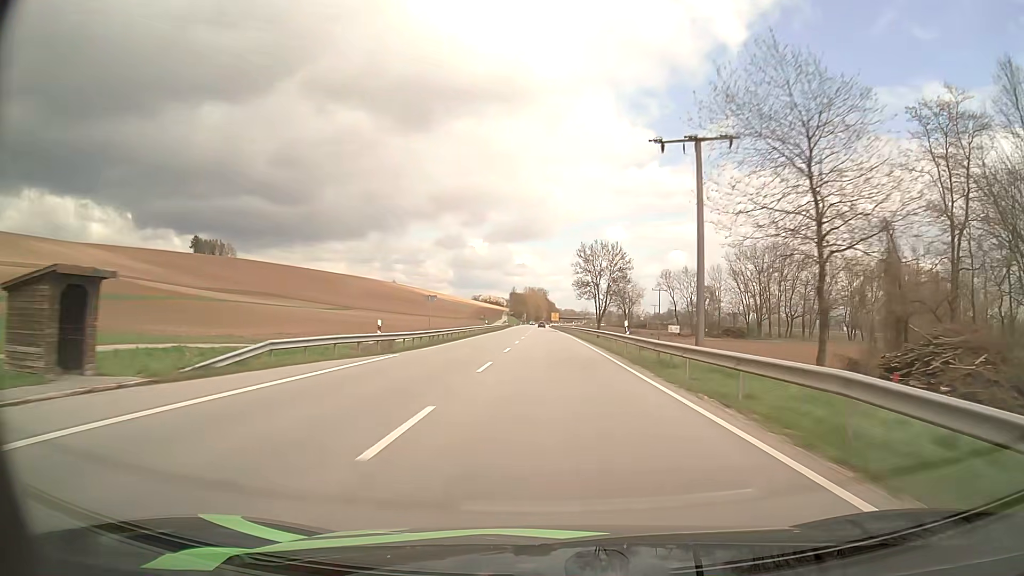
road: primary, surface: asphalt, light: Day
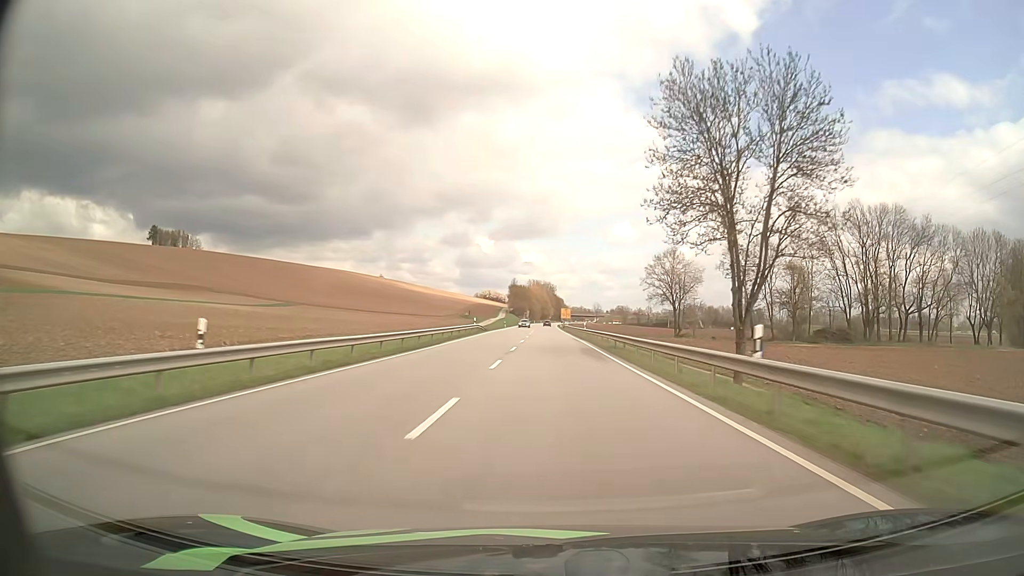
(-0.4, +66.1) m; -1°
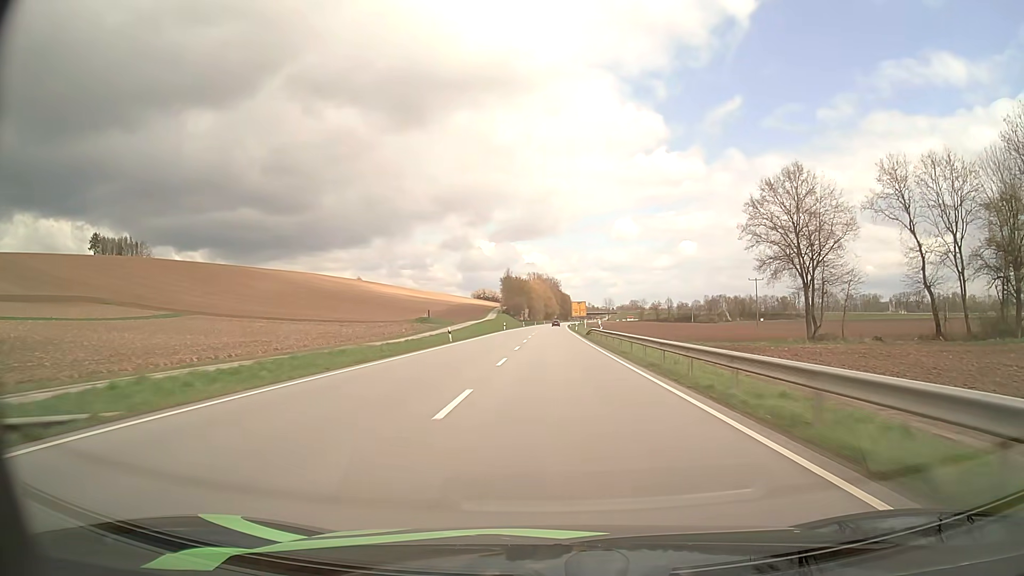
(0.0, +65.8) m; 0°
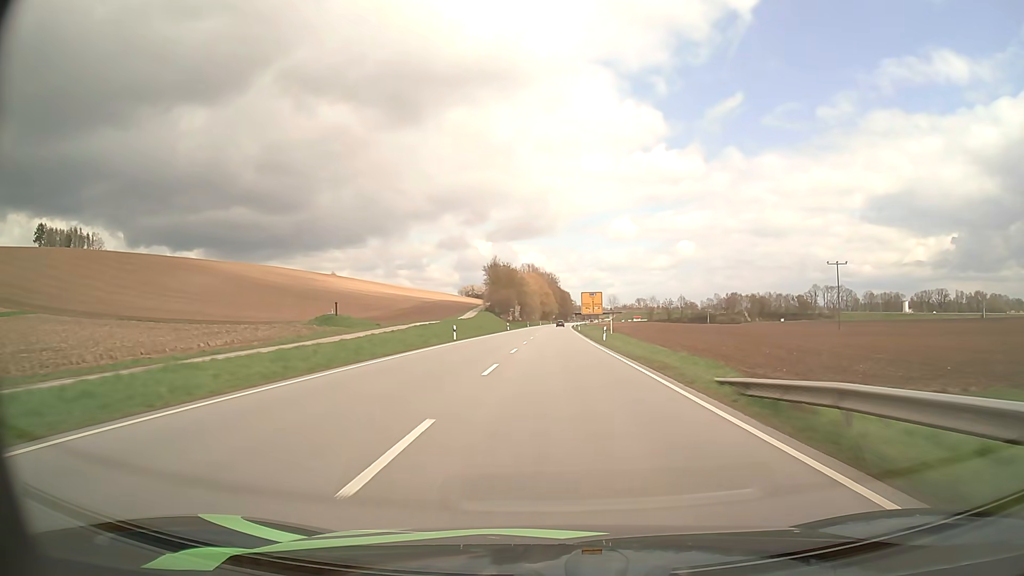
(-0.1, +49.1) m; 0°
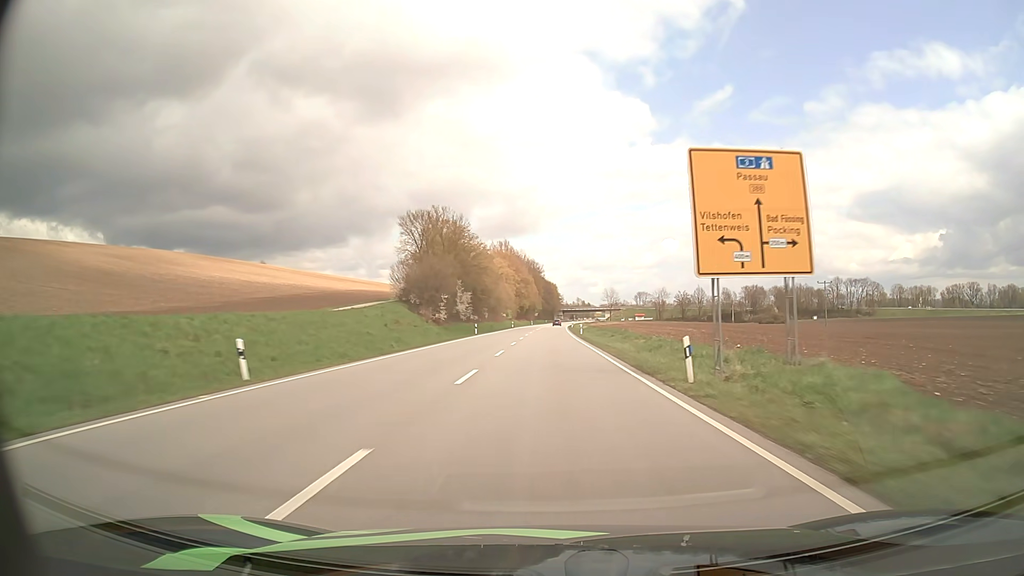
(+1.1, +80.8) m; +1°
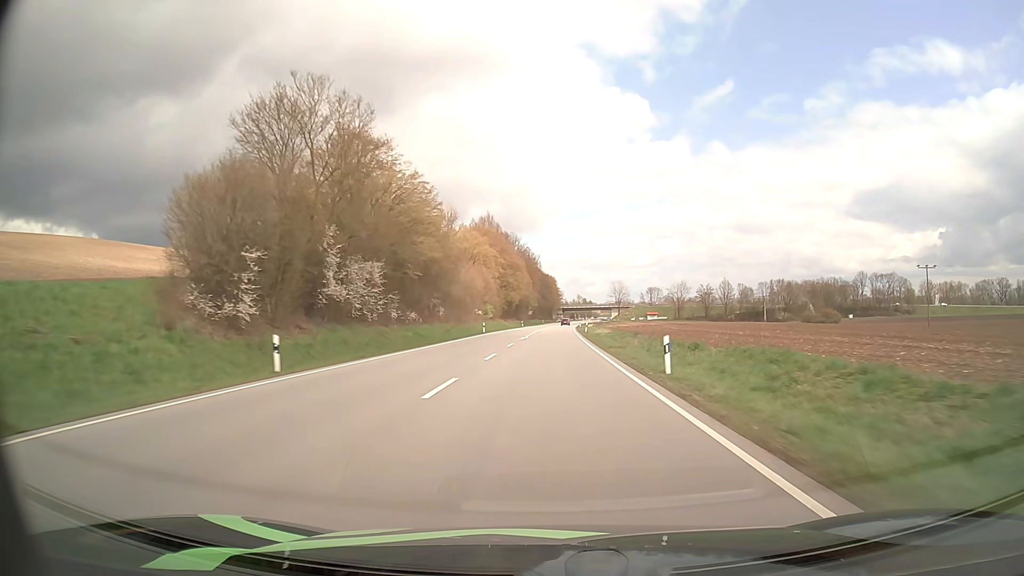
(+0.1, +47.6) m; 0°
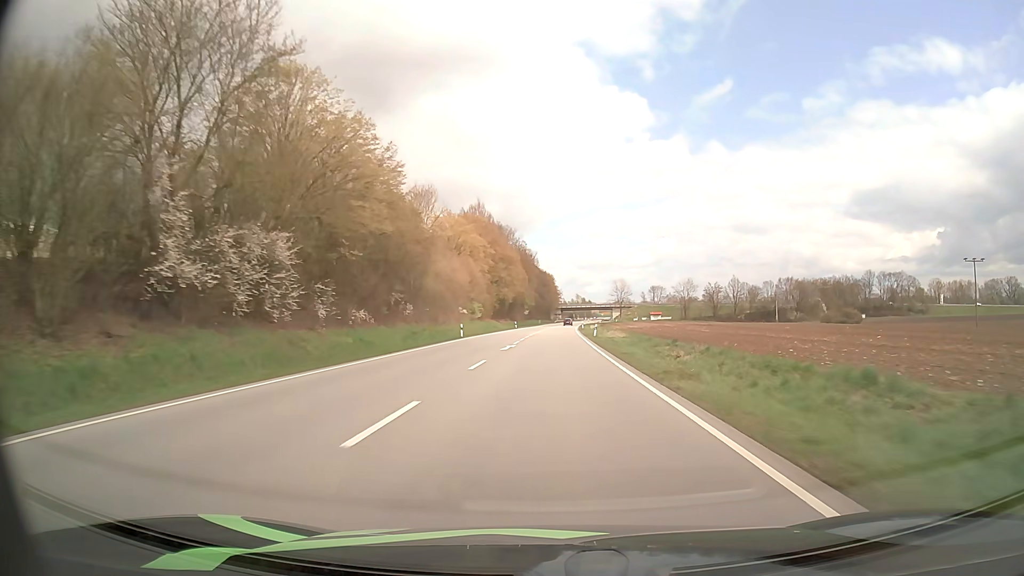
(0.0, +15.6) m; 0°
